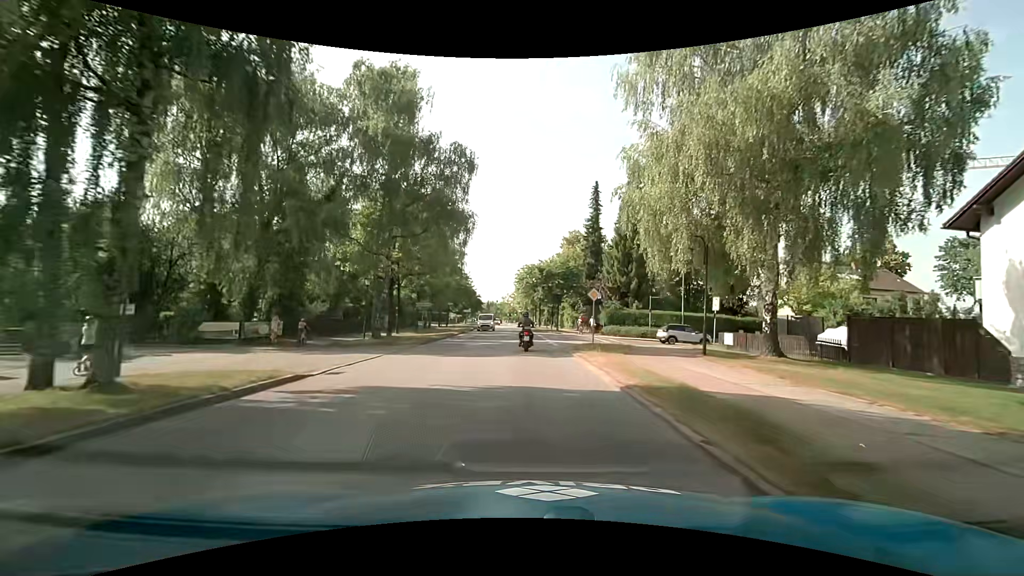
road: secondary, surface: asphalt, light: Day
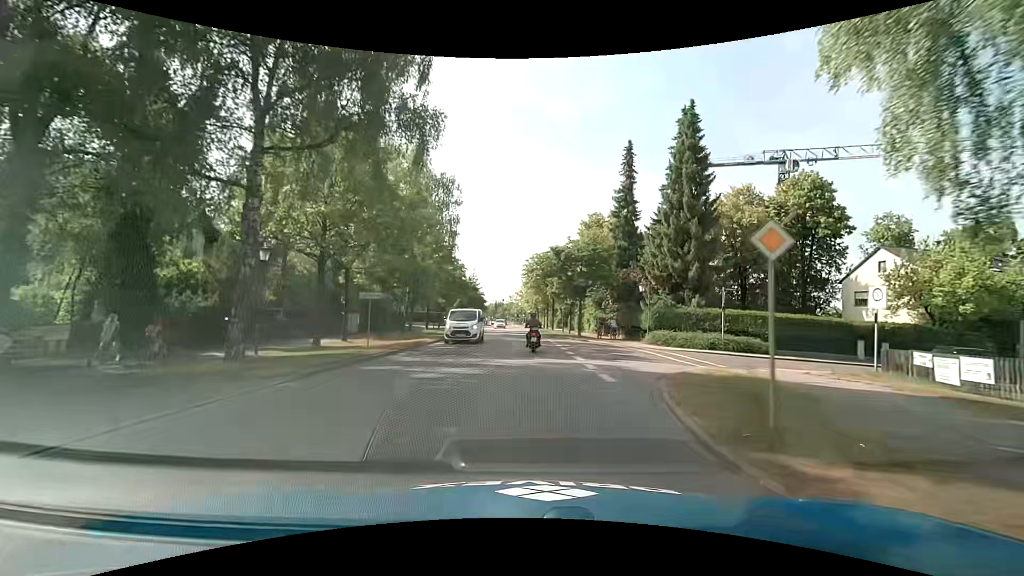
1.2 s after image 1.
(-0.1, +14.7) m; -1°
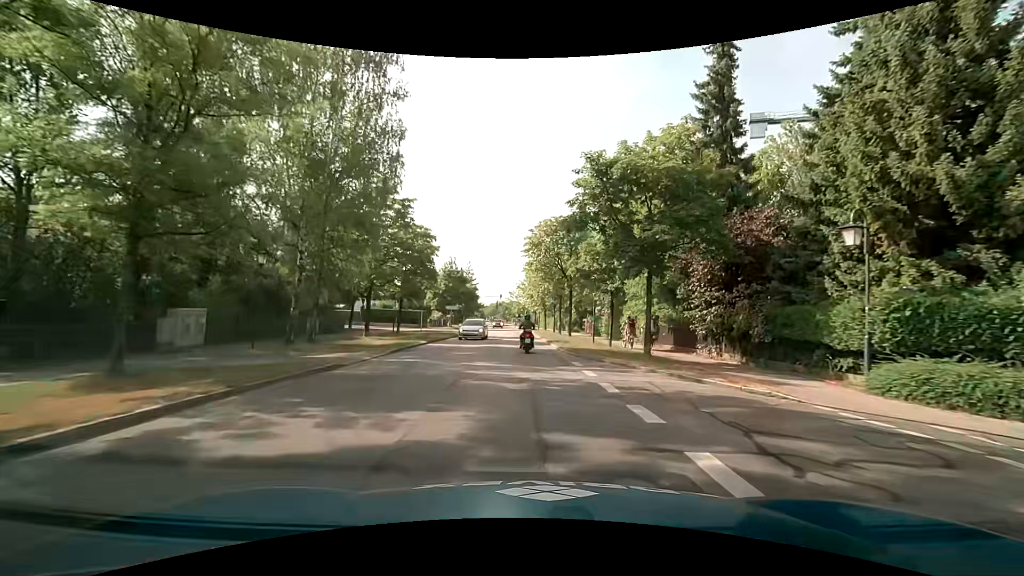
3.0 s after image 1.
(+0.1, +22.2) m; 0°
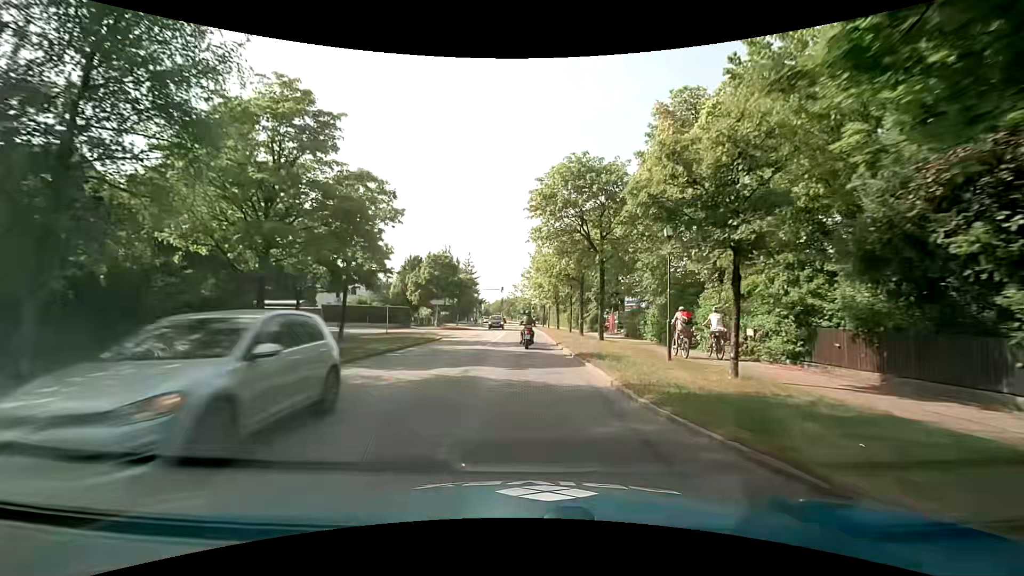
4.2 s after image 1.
(-0.1, +14.8) m; -1°
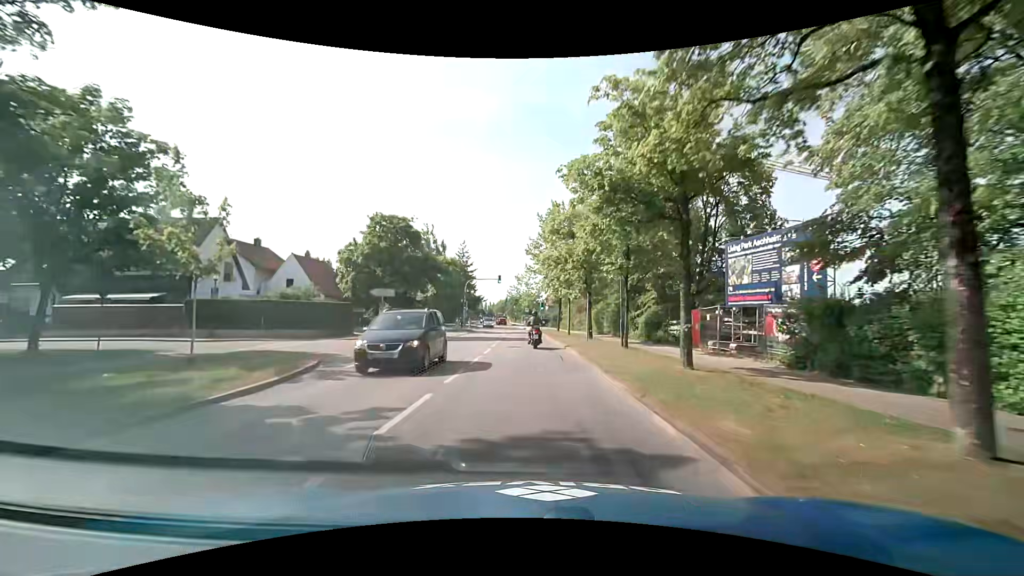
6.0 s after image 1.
(-0.2, +22.3) m; 0°
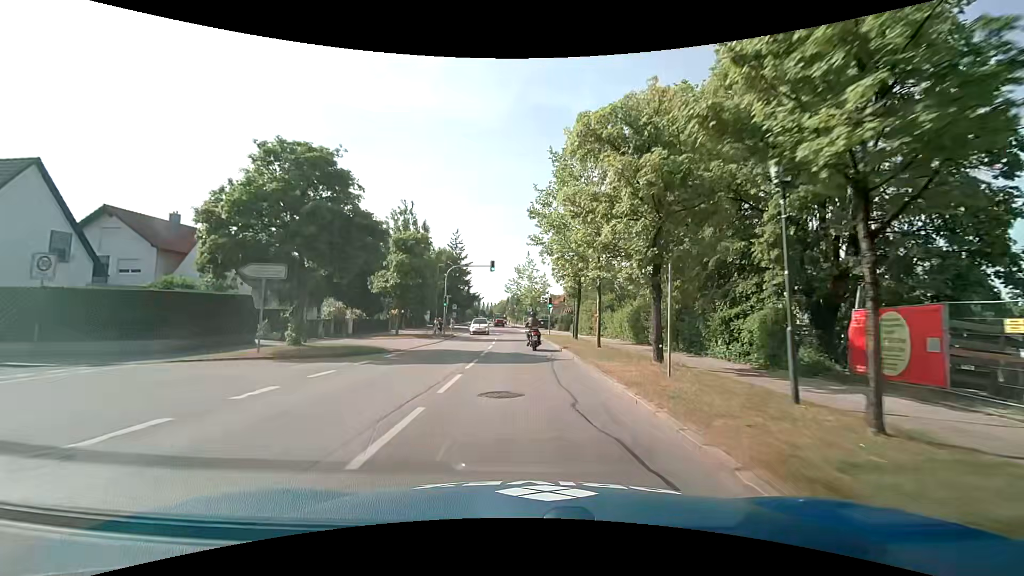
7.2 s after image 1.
(-0.1, +14.7) m; -1°
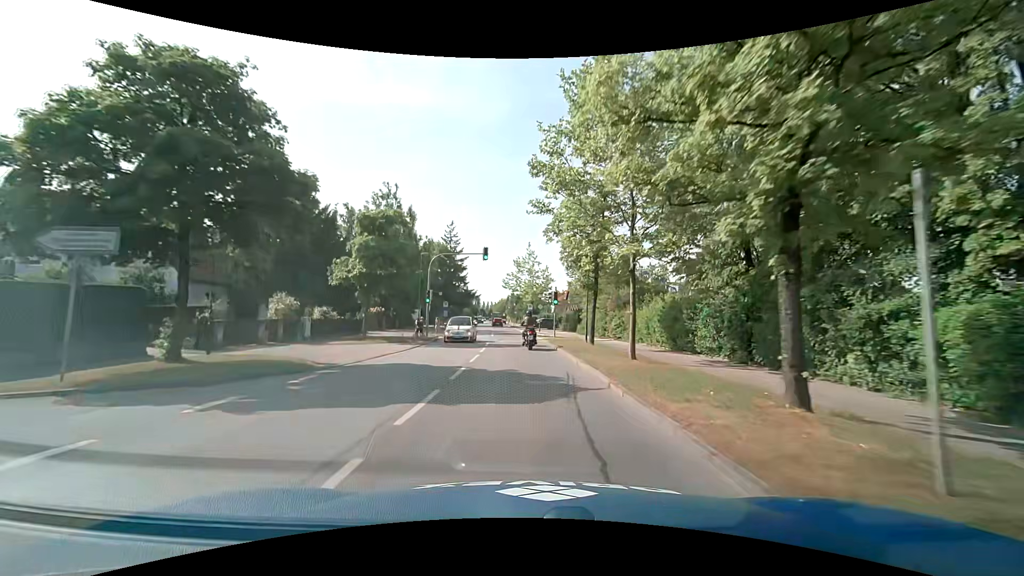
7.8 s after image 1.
(+0.1, +7.3) m; +1°
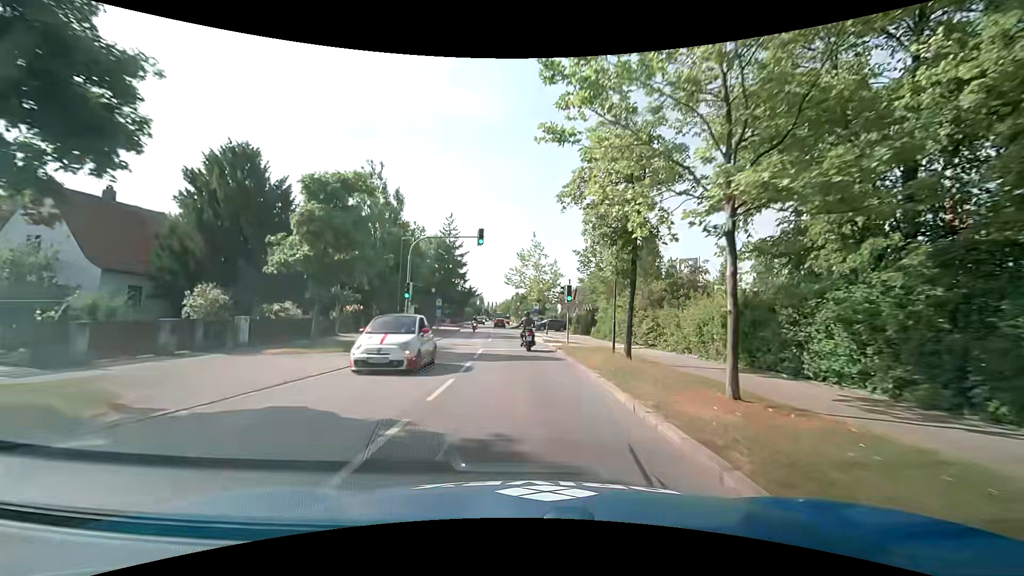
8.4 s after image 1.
(-0.1, +7.2) m; -1°
